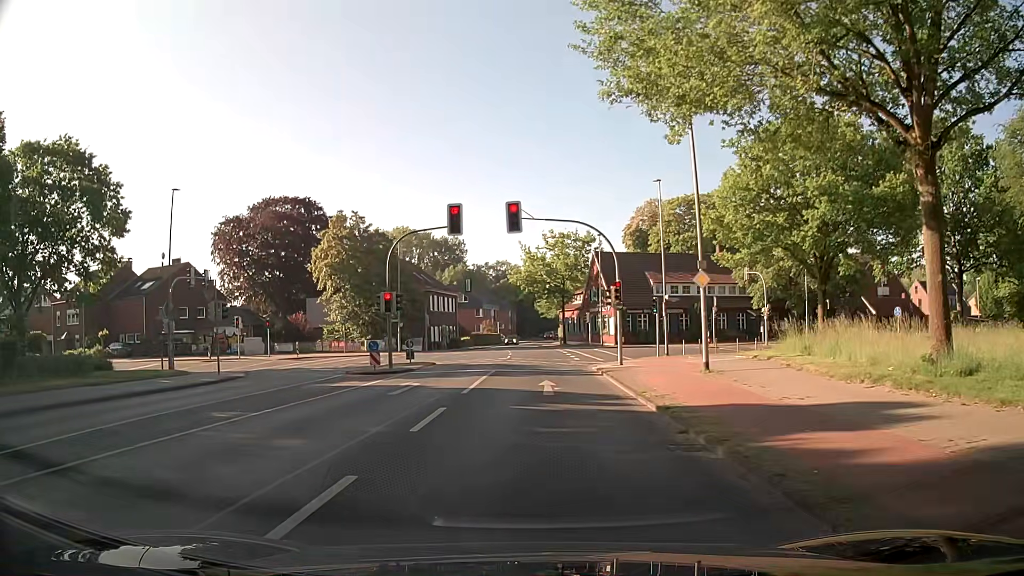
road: secondary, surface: asphalt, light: Day
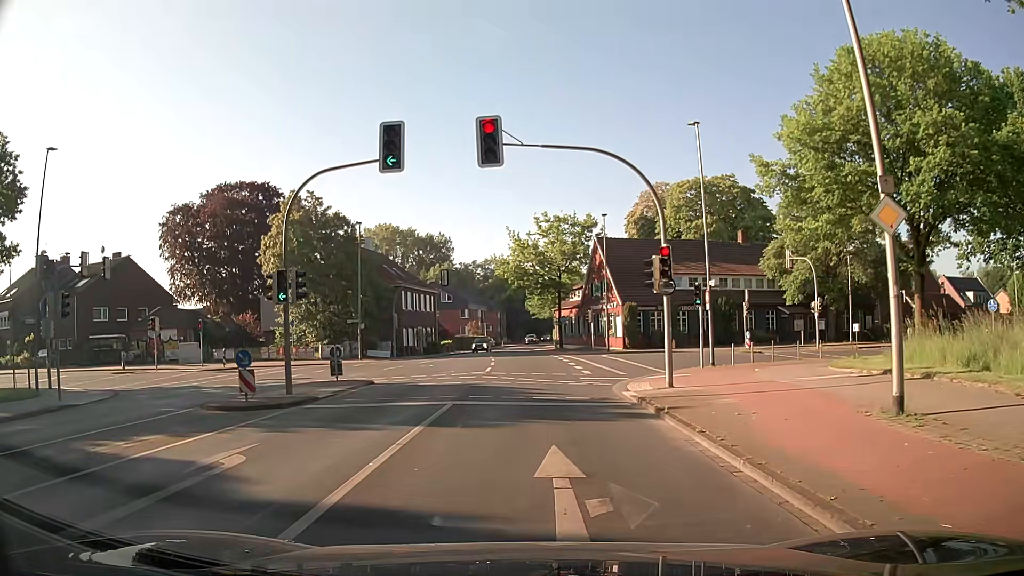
(-0.2, +11.4) m; -1°
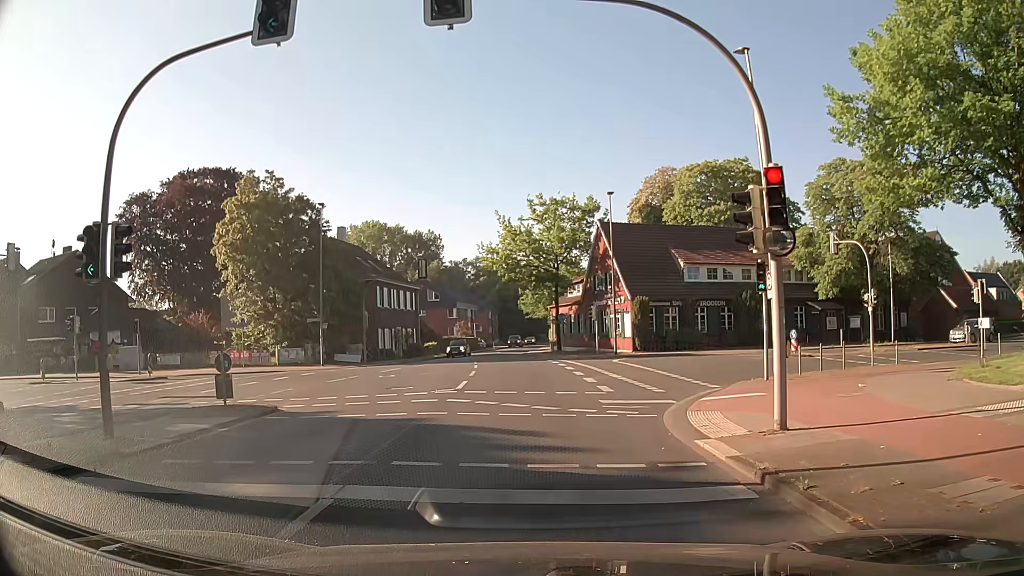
(0.0, +8.0) m; 0°
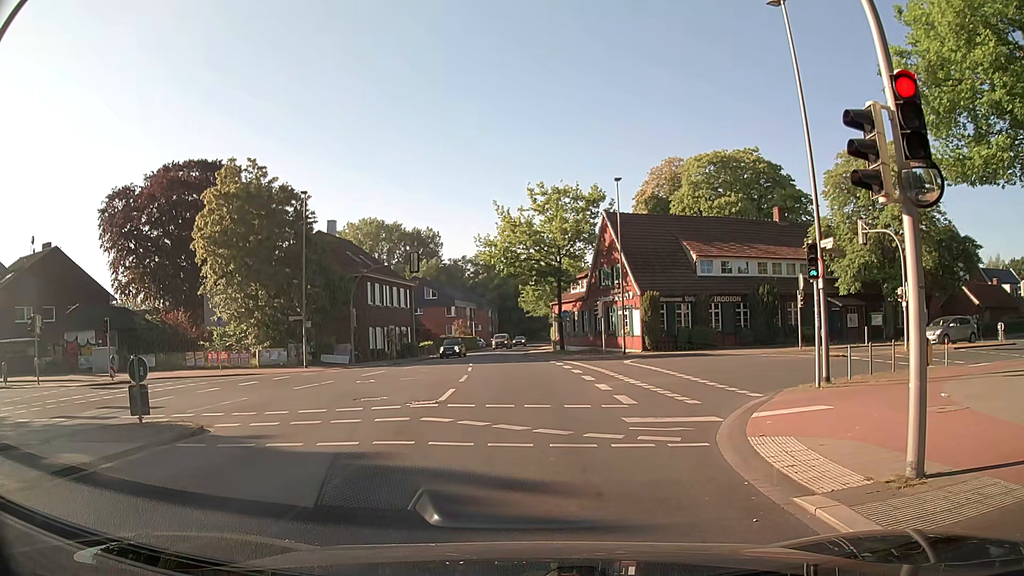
(0.0, +3.3) m; -2°
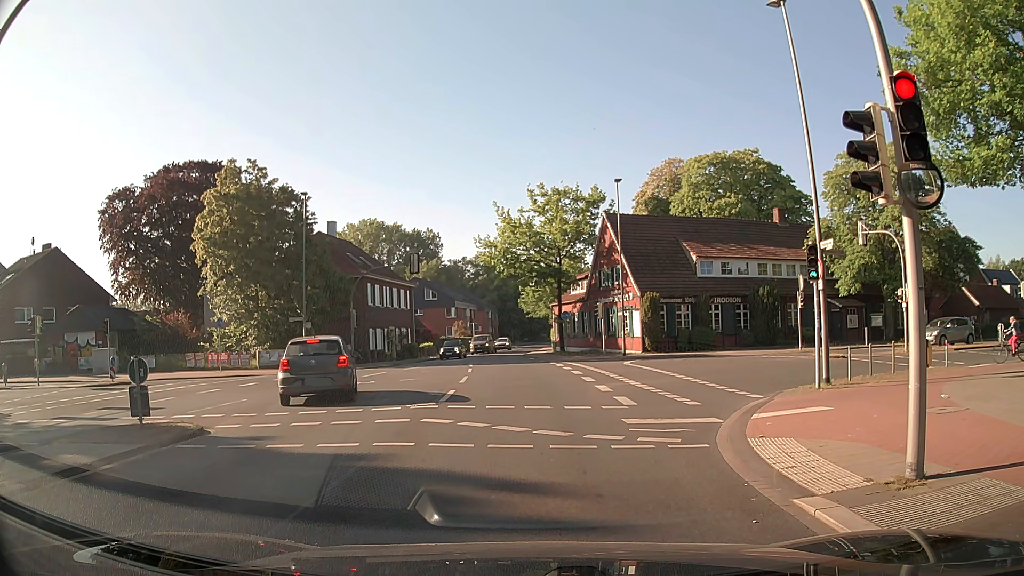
(0.0, +0.1) m; 0°
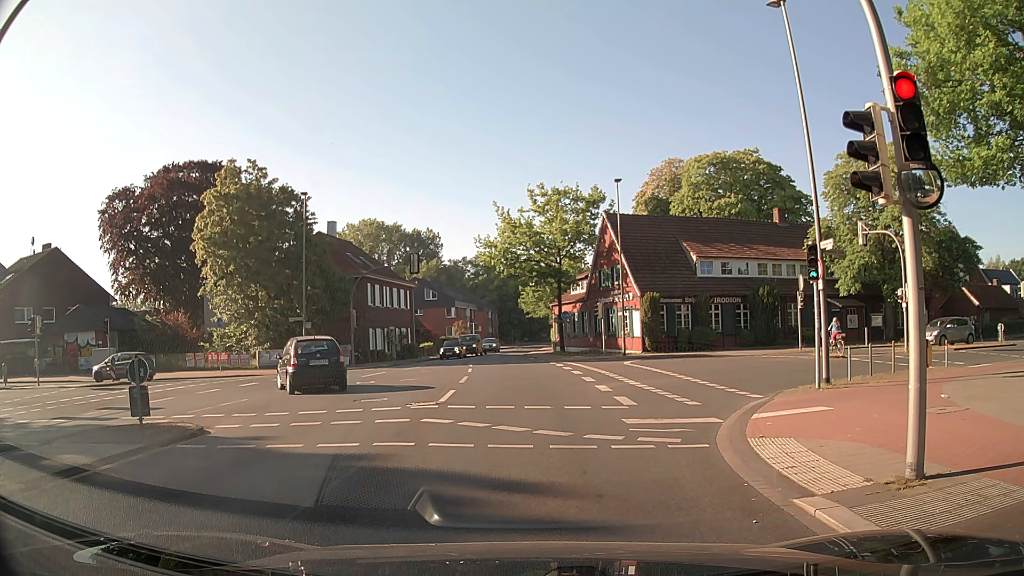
(0.0, 0.0) m; 0°
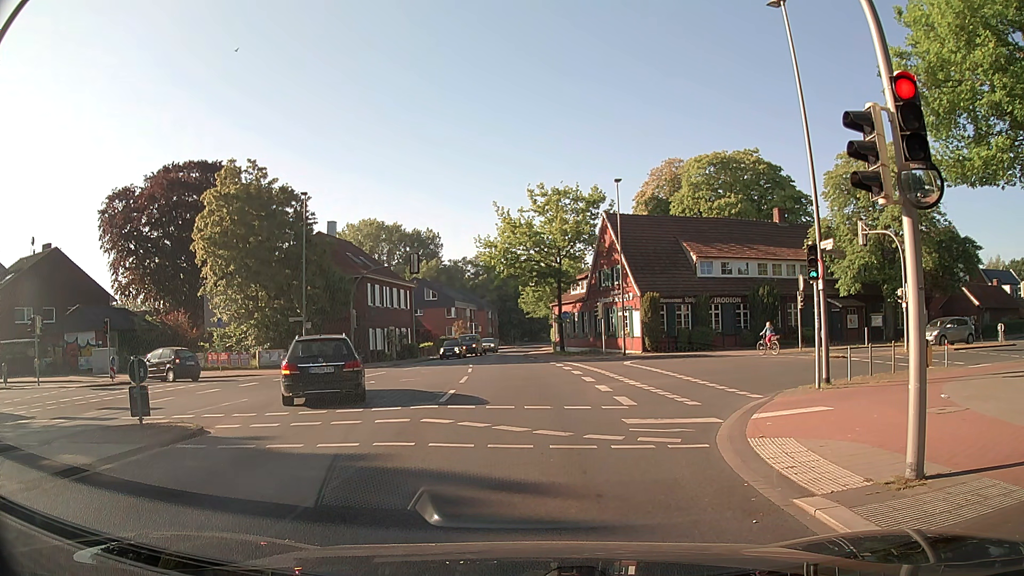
(0.0, 0.0) m; 0°
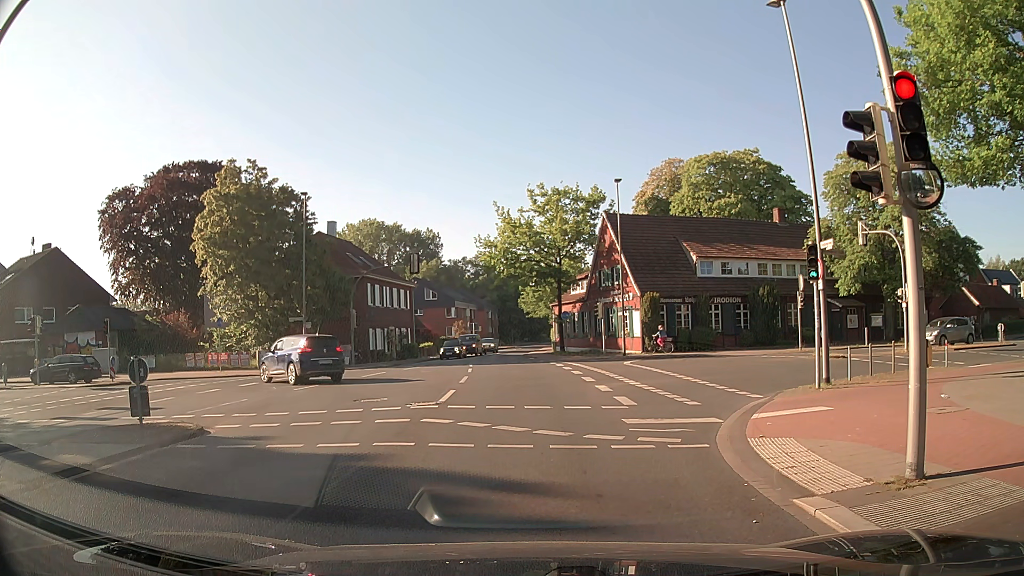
(0.0, 0.0) m; 0°
